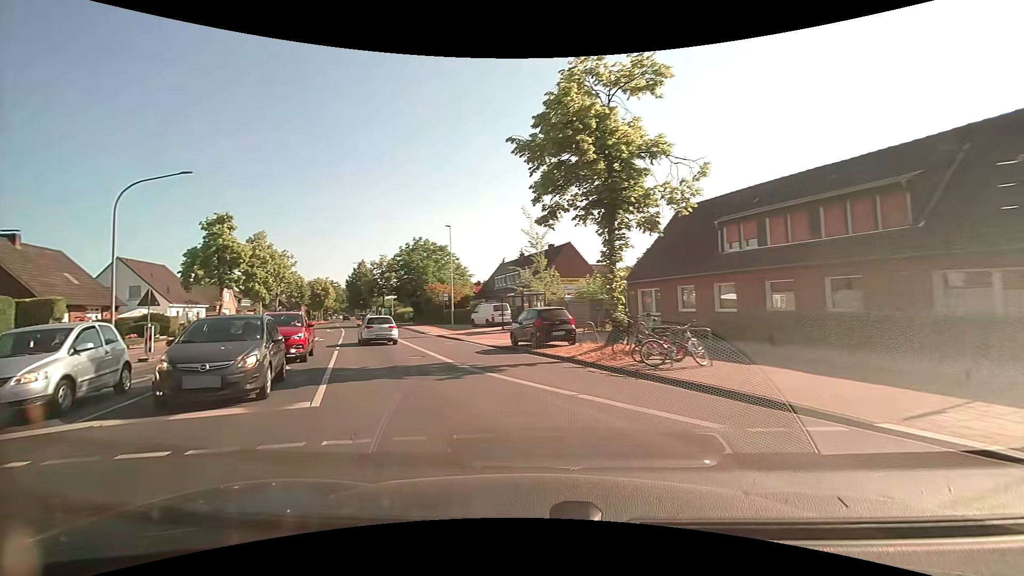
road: secondary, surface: asphalt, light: Day
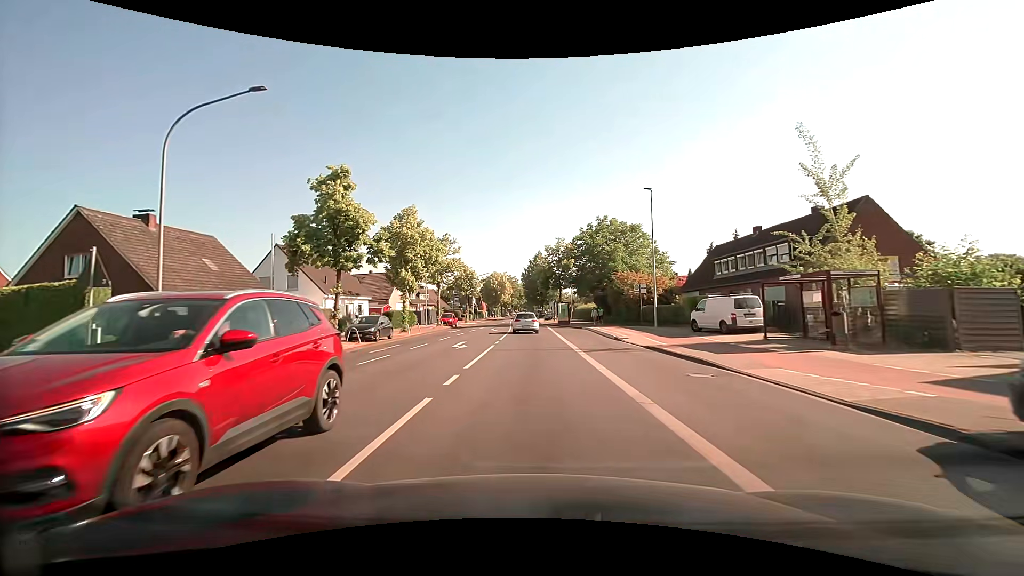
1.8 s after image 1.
(-3.4, +13.8) m; -20°
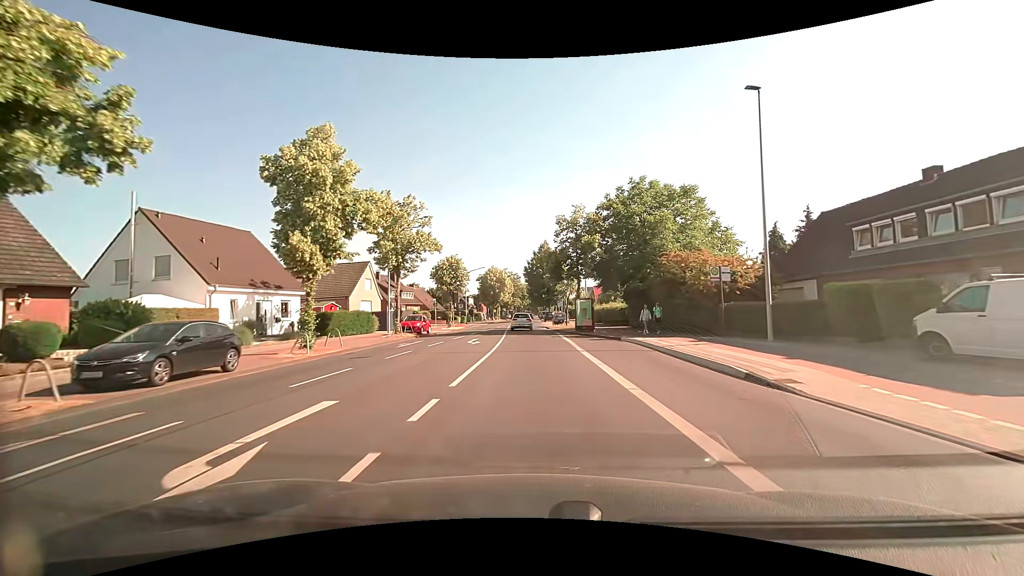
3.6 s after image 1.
(-0.3, +17.1) m; -1°
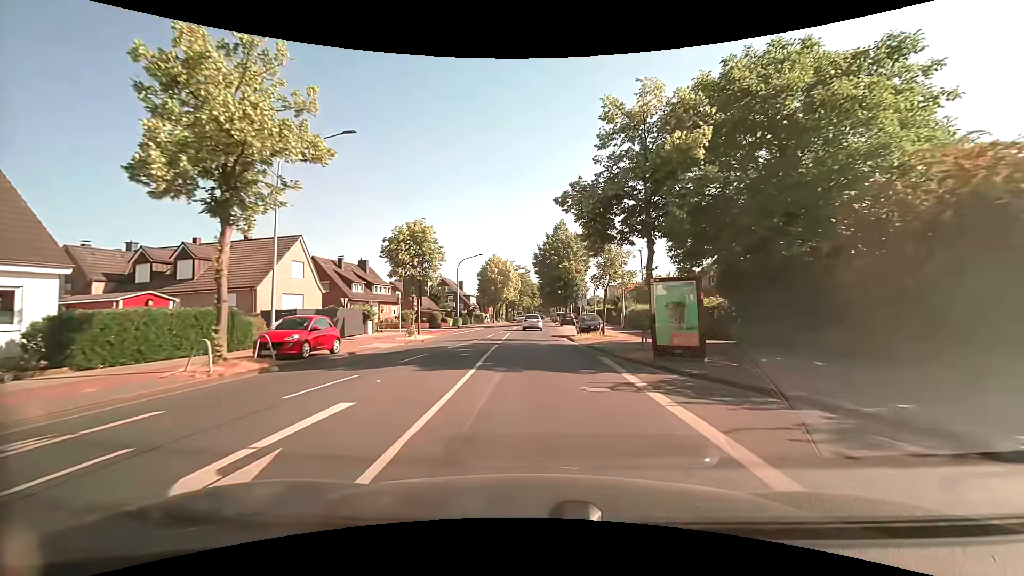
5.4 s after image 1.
(-0.2, +20.4) m; -1°
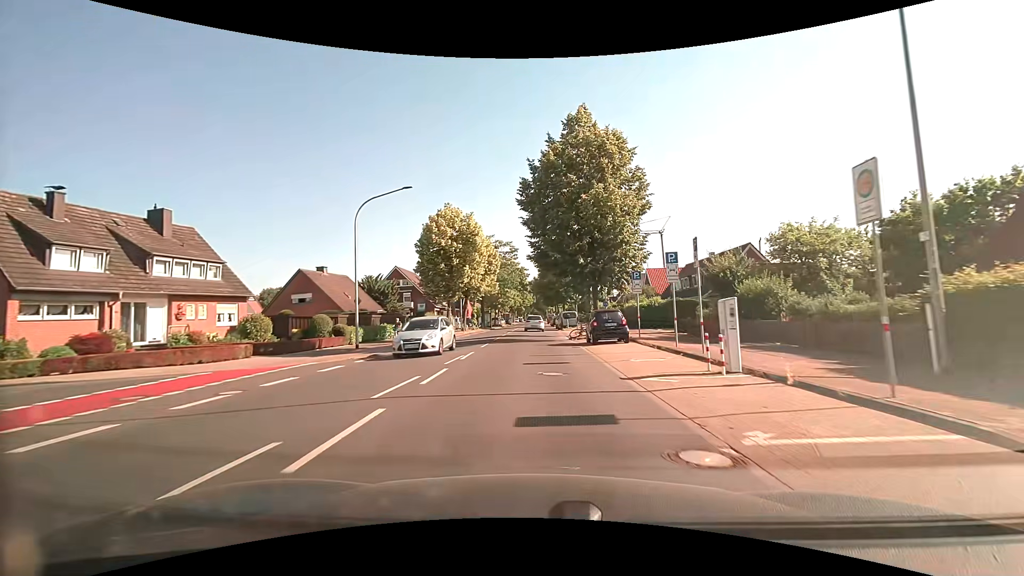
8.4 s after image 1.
(+0.1, +36.0) m; +1°
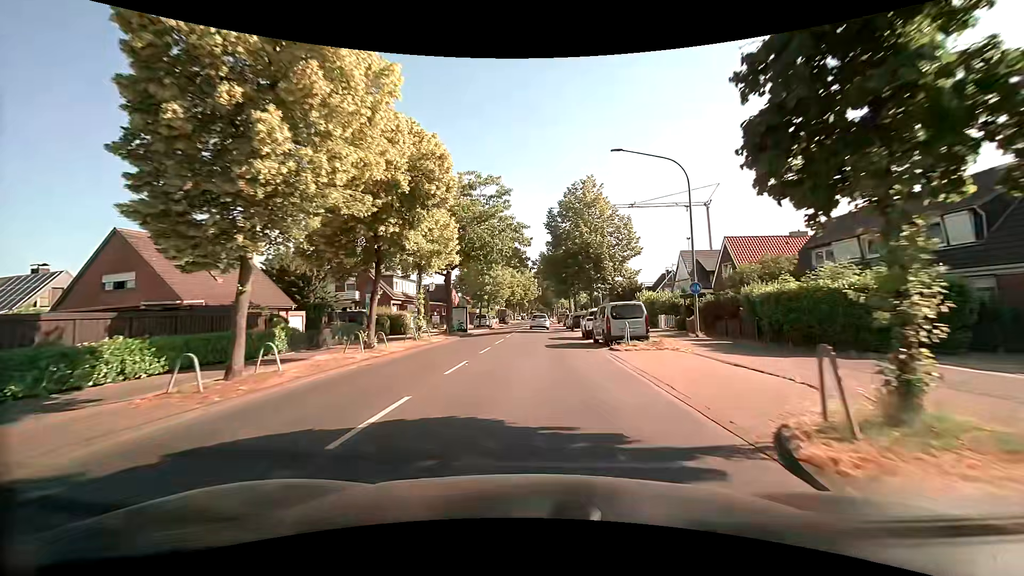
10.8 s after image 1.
(-0.2, +28.9) m; -1°
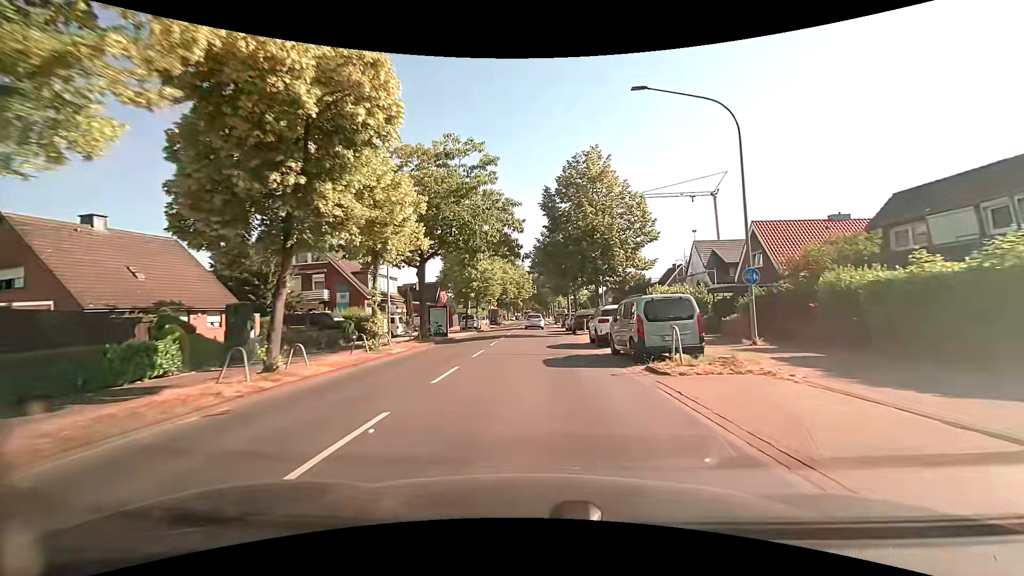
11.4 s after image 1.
(+0.1, +7.1) m; +1°
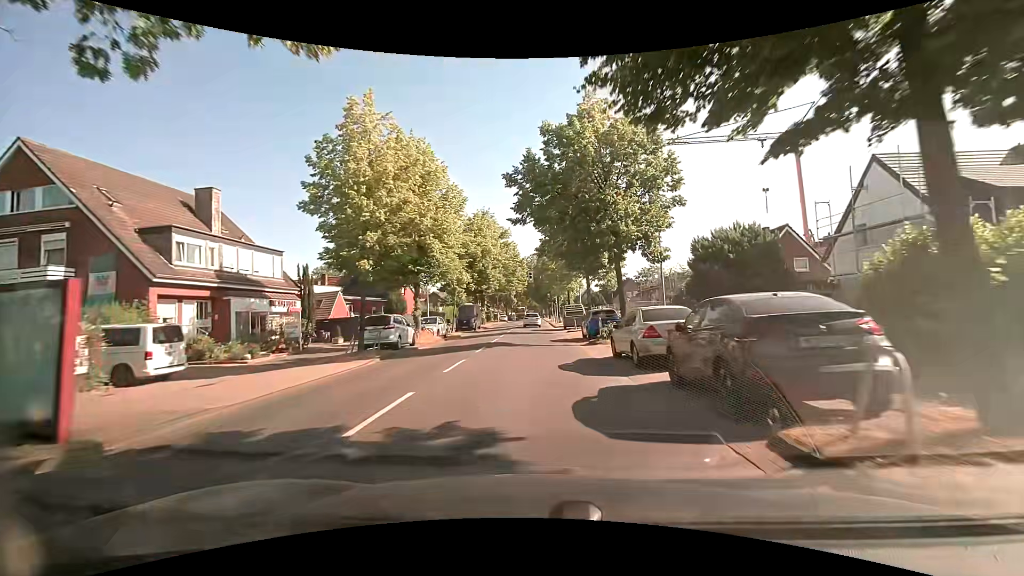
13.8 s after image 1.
(+0.1, +28.2) m; 0°
(0, +10) (0, +20) (0, +30) (-1, +40) (-1, +50) (-1, +60) (-1, +70) (-1, +80) (-1, +90) (-1, +100) m
